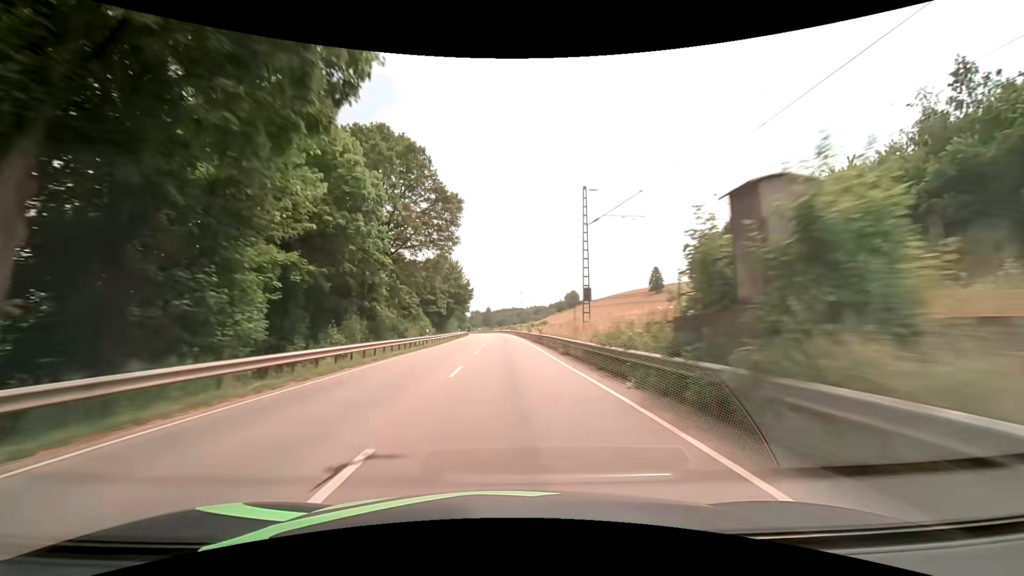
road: primary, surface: asphalt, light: Day
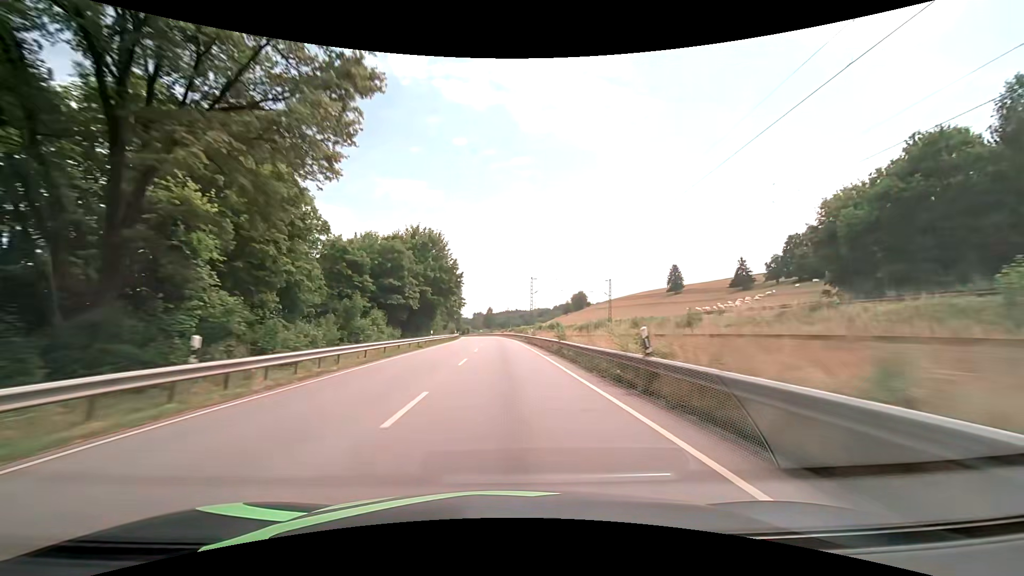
(-0.1, +31.6) m; 0°
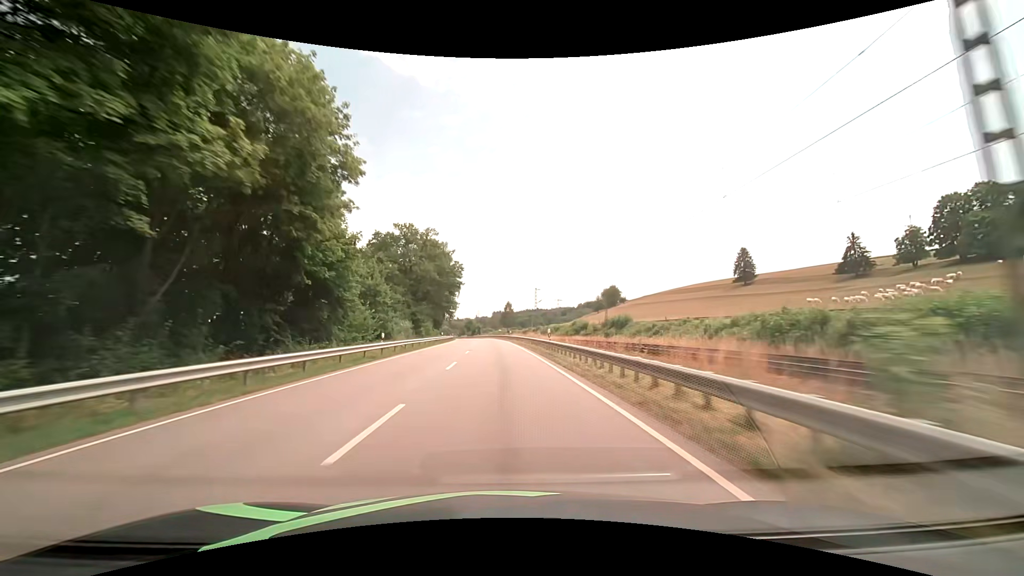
(-0.9, +63.1) m; -2°
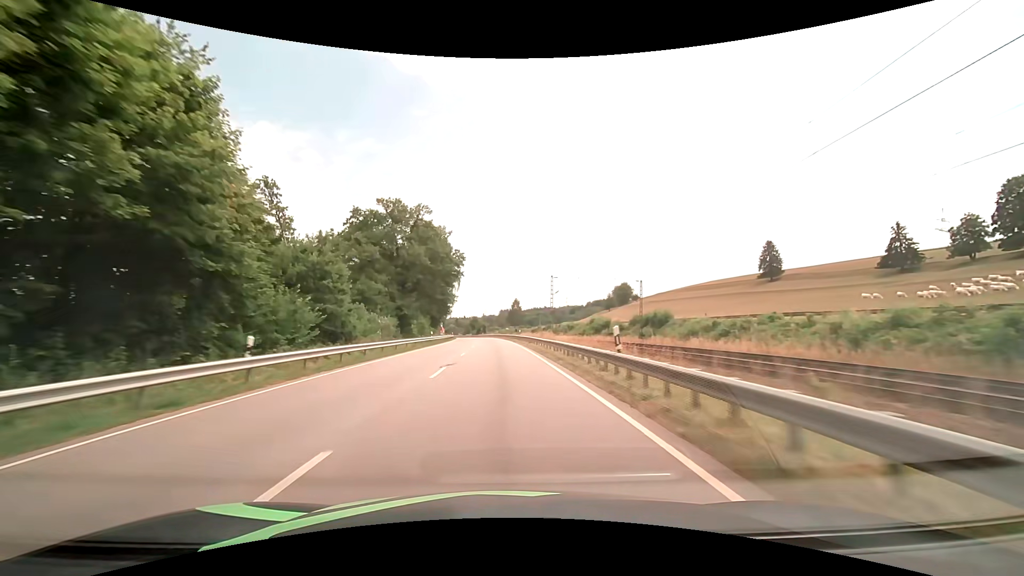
(-0.1, +15.8) m; -1°
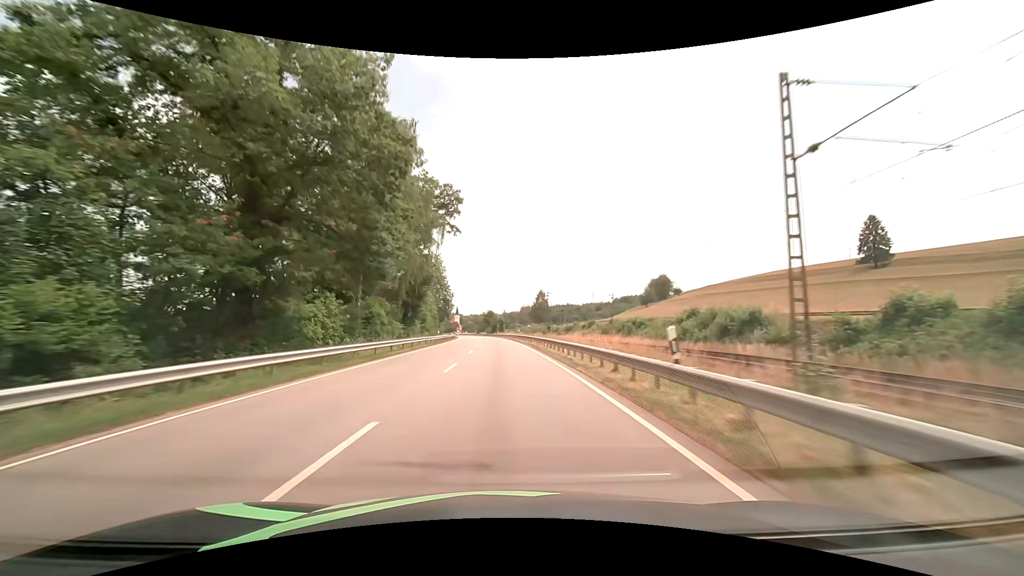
(-0.9, +47.5) m; -2°
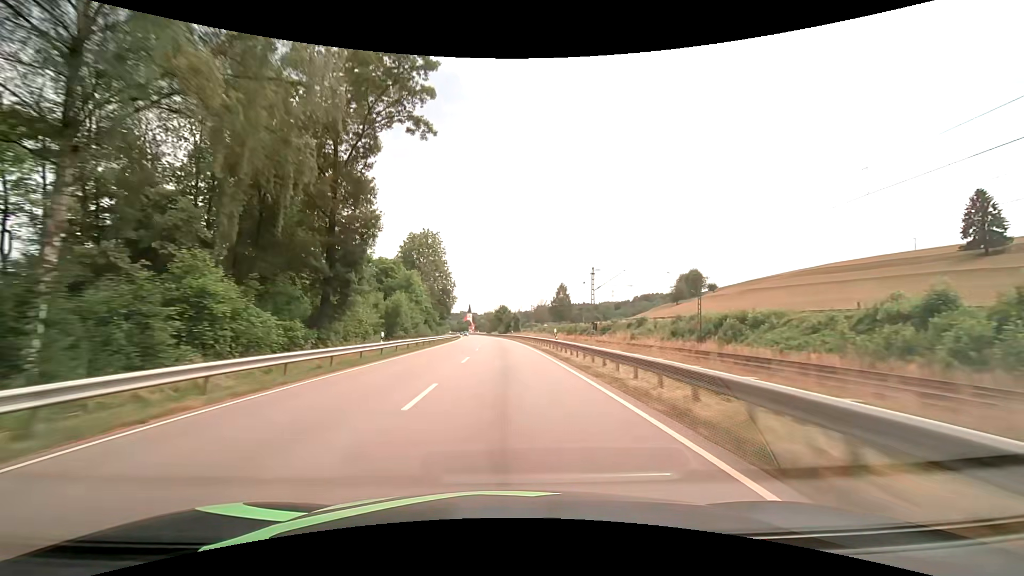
(-0.5, +31.7) m; -2°
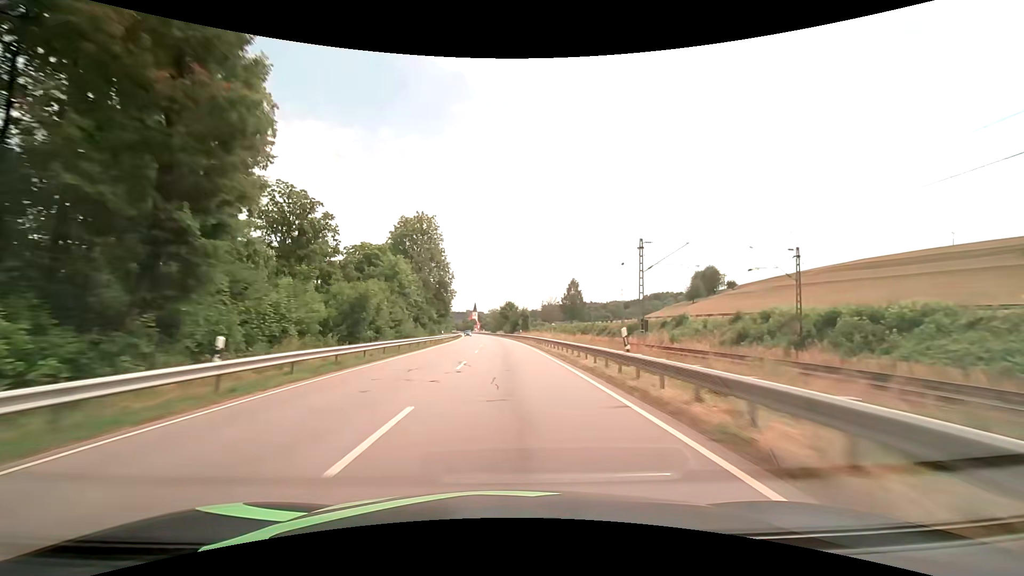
(-0.1, +15.9) m; -1°
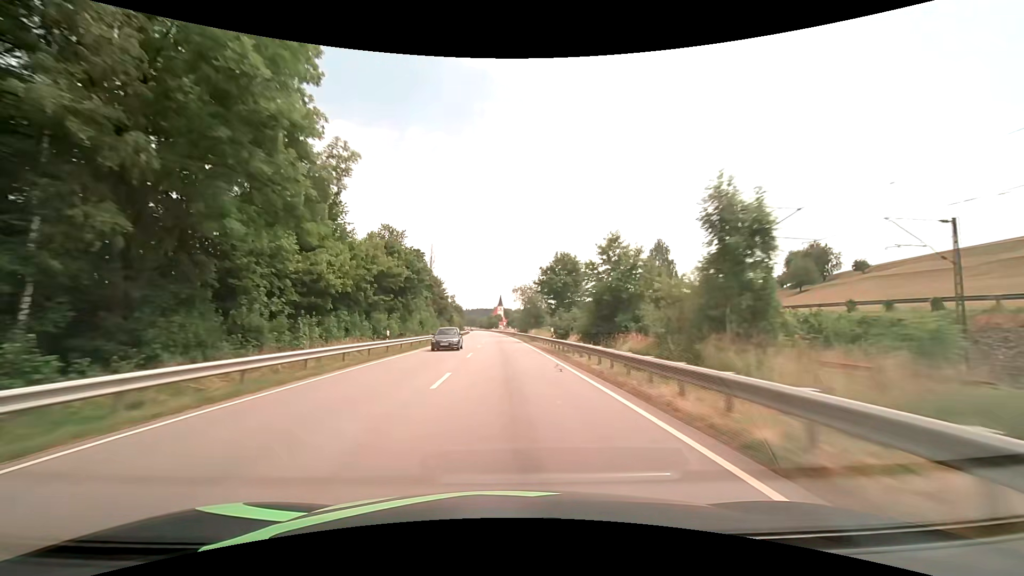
(-2.2, +79.4) m; -3°
(0, +10) (0, +20) (0, +30) (-1, +40) (-1, +50) (-1, +60) (-2, +70) (-2, +80) (-2, +90) (-3, +100) m
